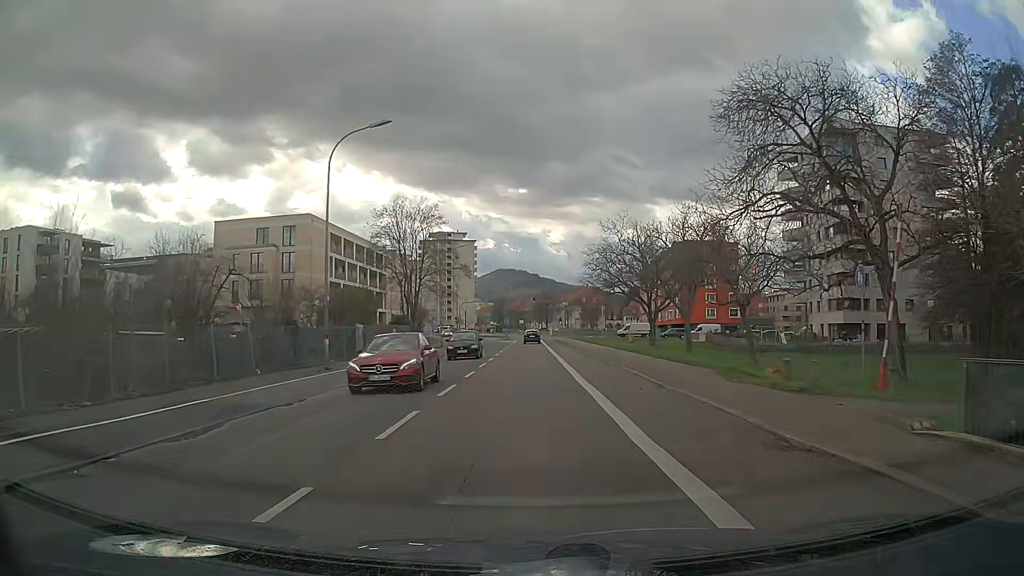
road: secondary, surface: asphalt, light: Day
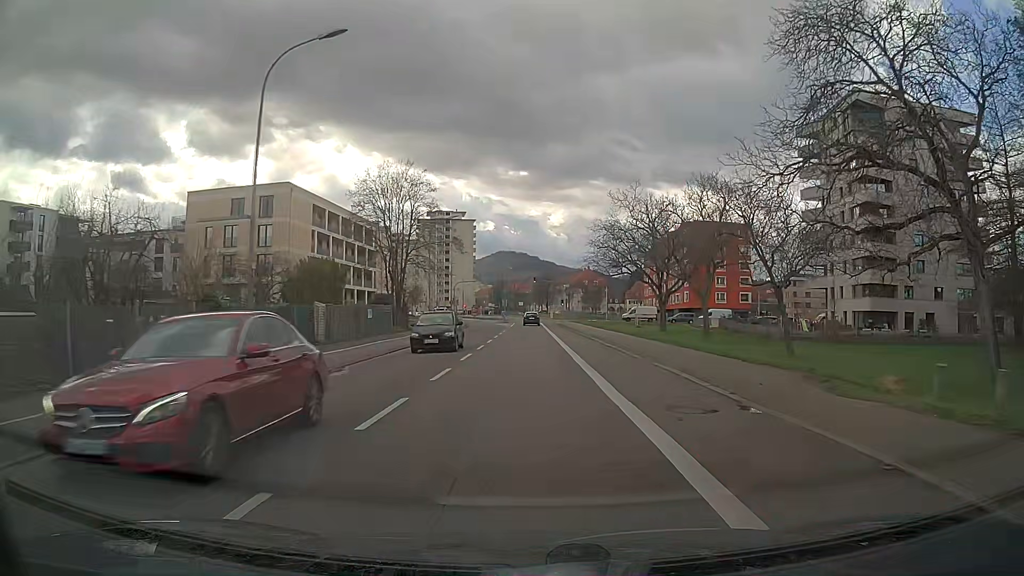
(0.0, +7.0) m; 0°
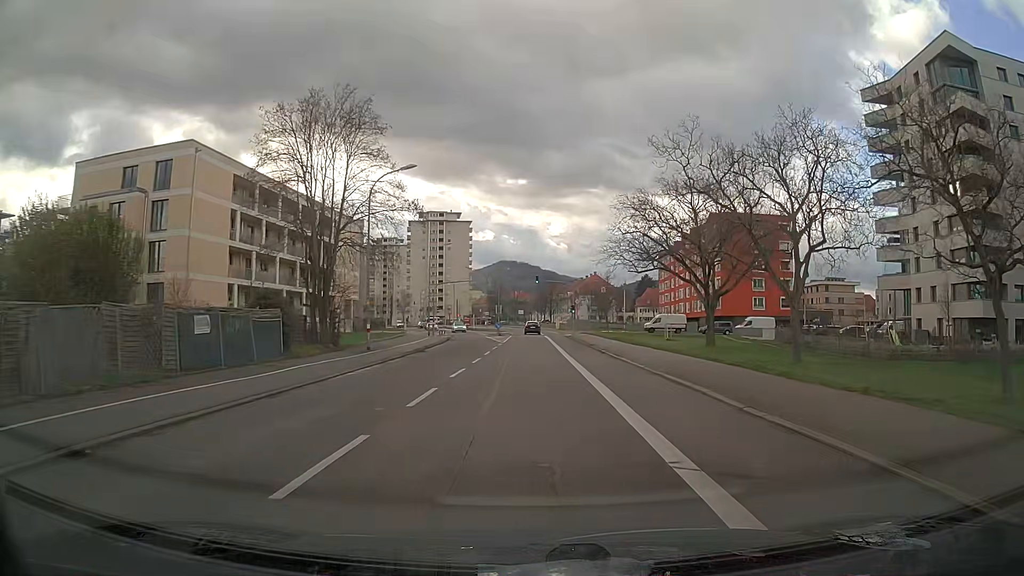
(-0.1, +20.9) m; 0°
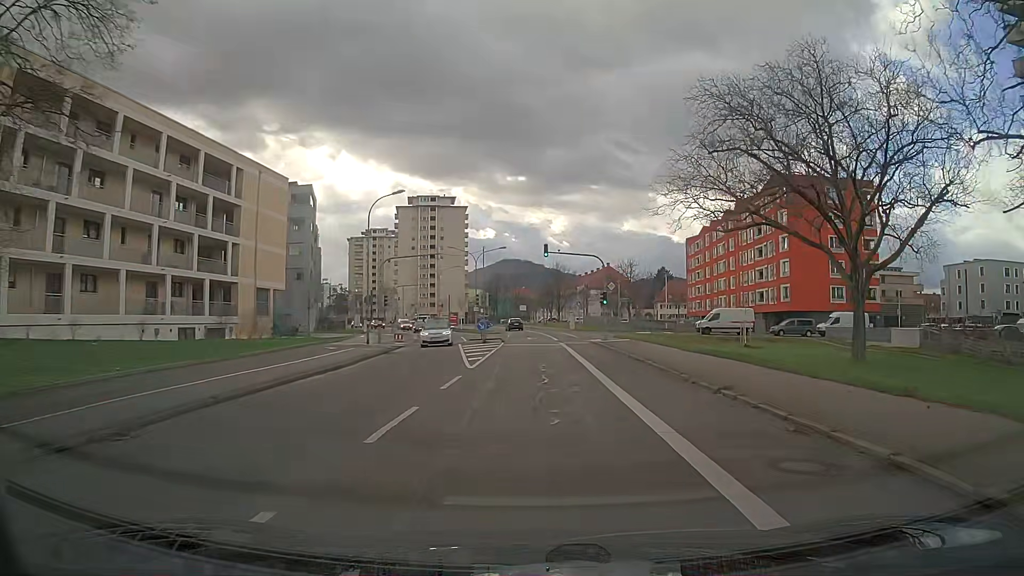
(0.0, +27.6) m; 0°
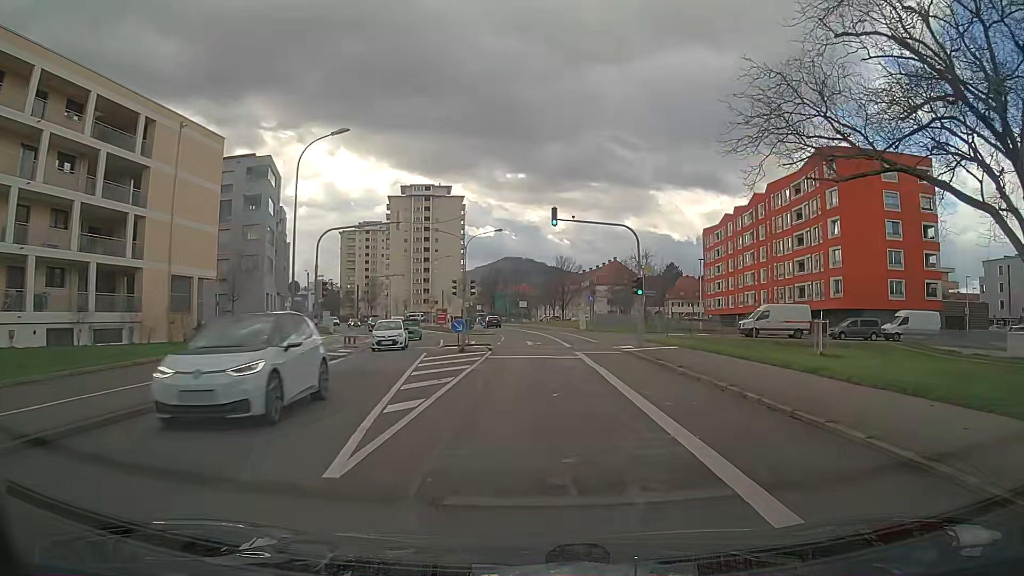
(0.0, +13.9) m; 0°
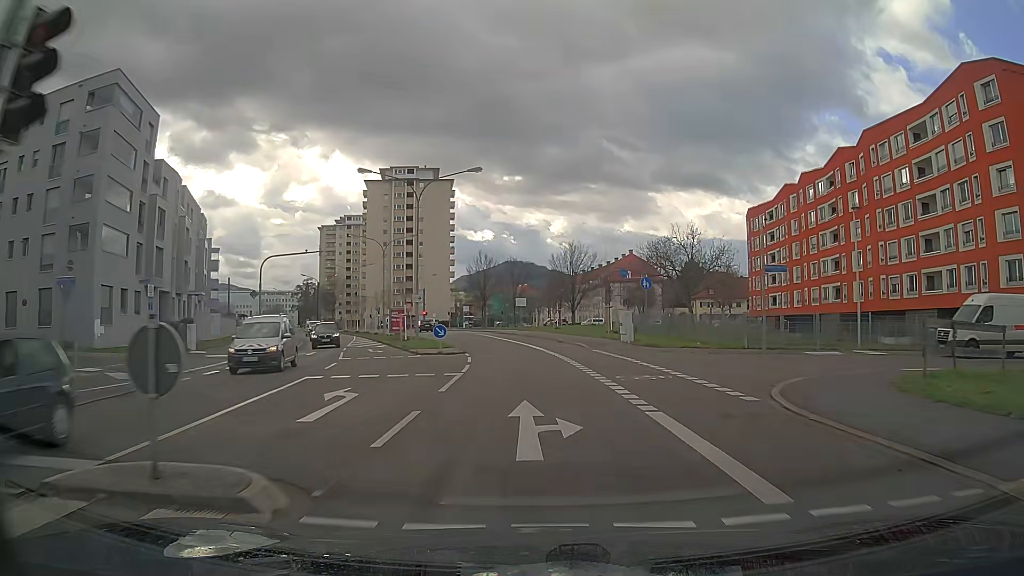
(0.0, +28.0) m; 0°
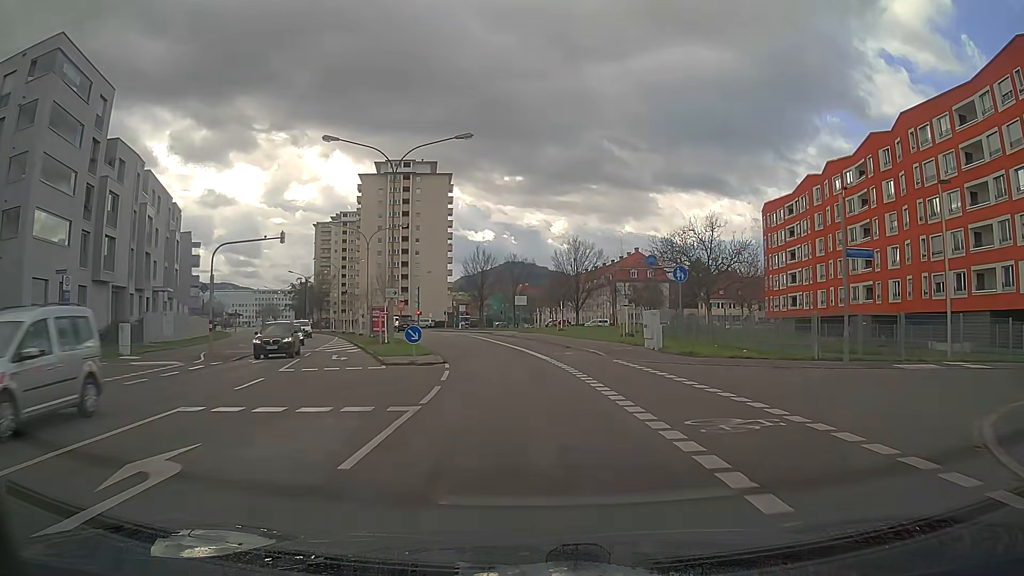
(0.0, +7.1) m; 0°
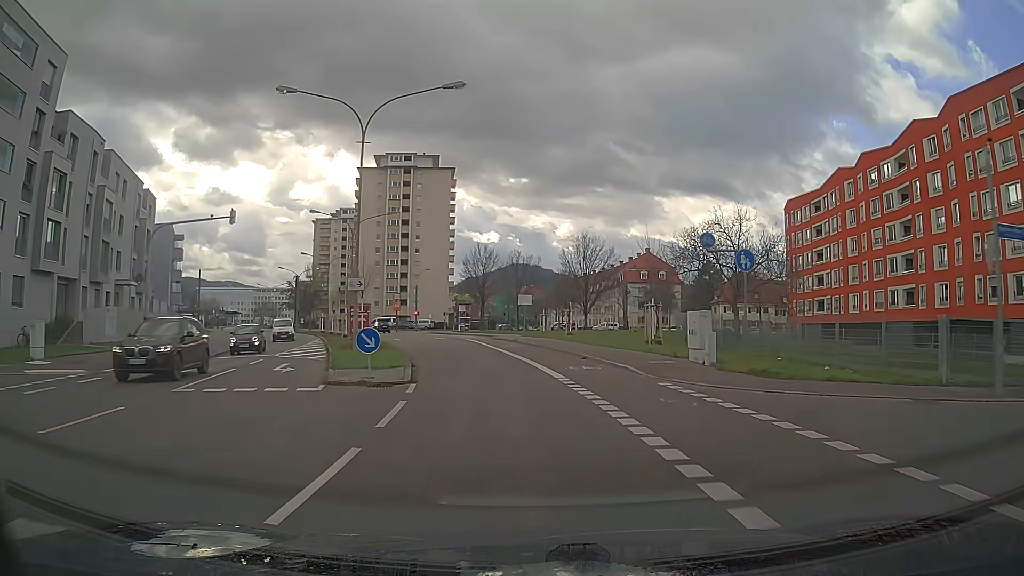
(0.0, +7.1) m; -1°
